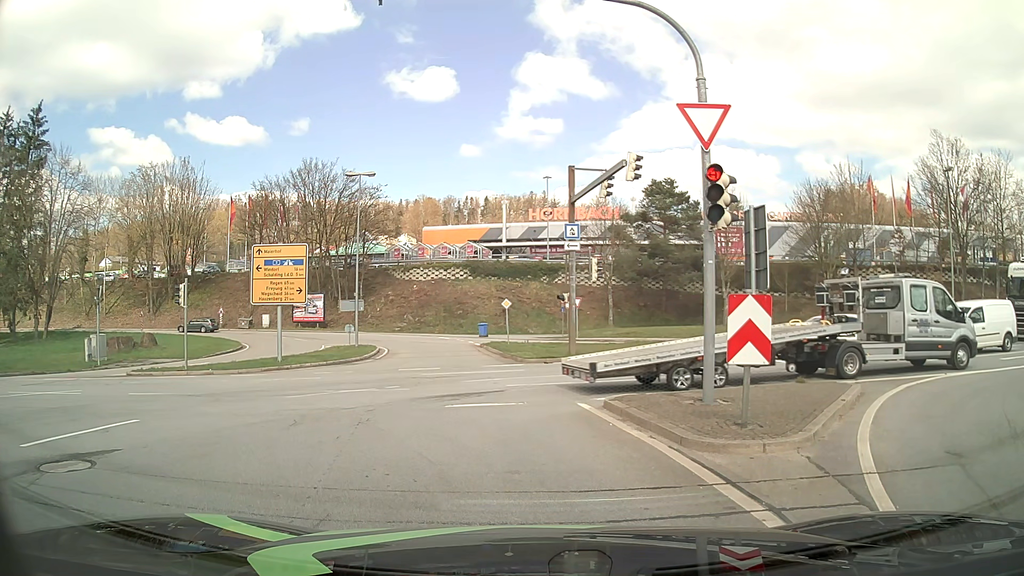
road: primary_link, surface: asphalt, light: Day
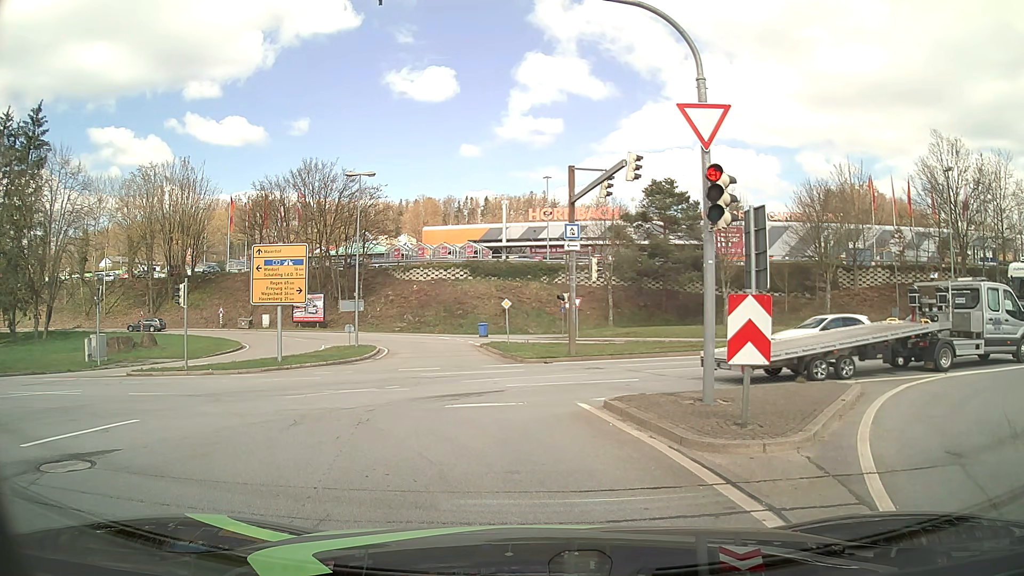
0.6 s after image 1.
(0.0, 0.0) m; 0°
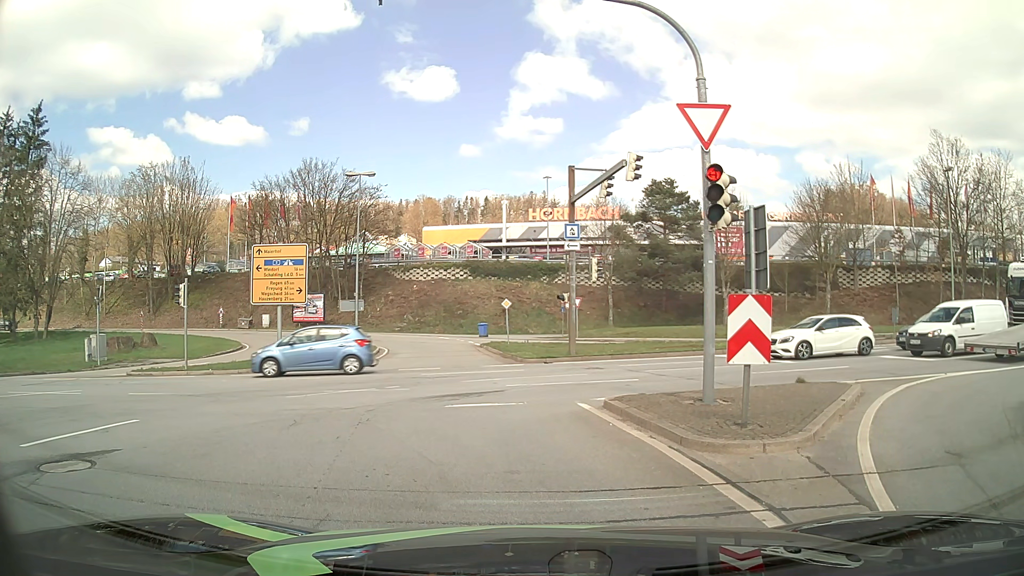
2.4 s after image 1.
(0.0, 0.0) m; 0°
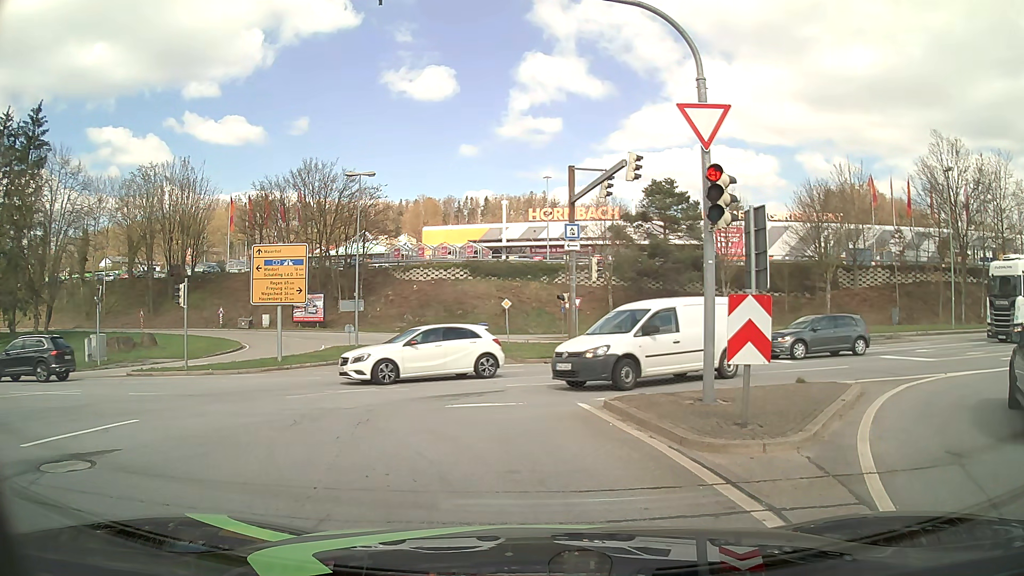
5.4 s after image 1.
(0.0, 0.0) m; 0°
